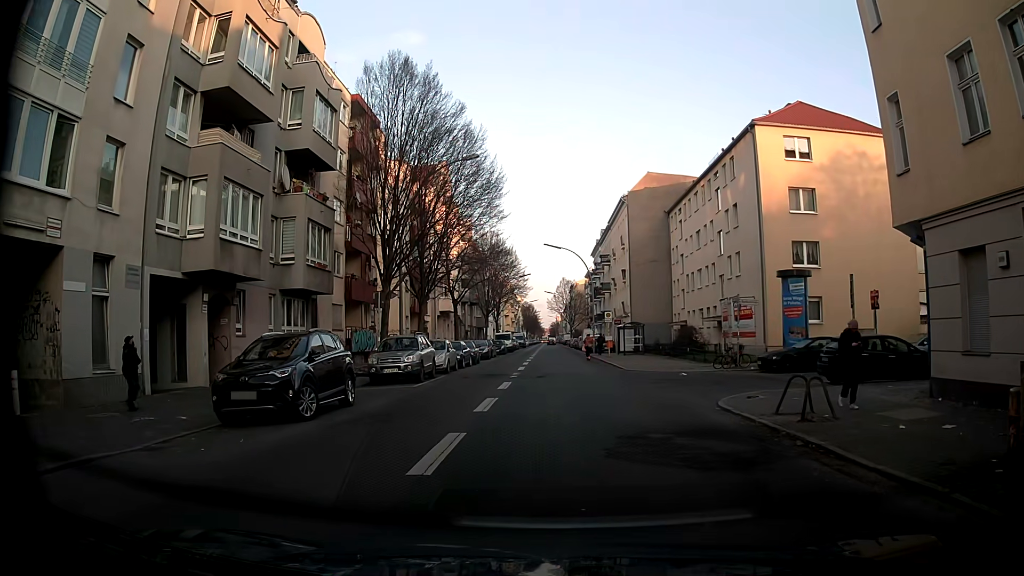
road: tertiary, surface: asphalt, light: Day
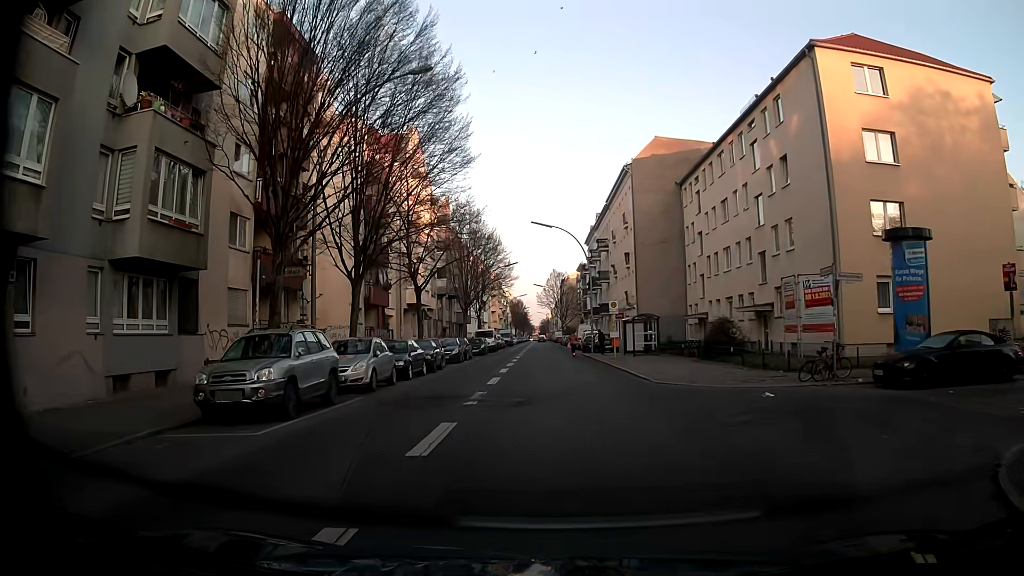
(+0.3, +11.4) m; +3°
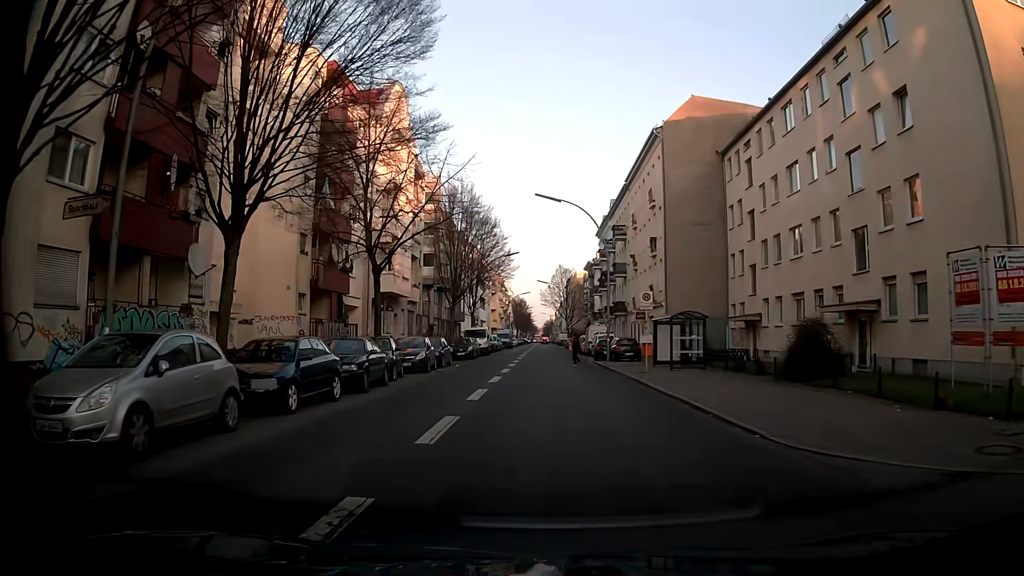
(-0.2, +11.2) m; -1°
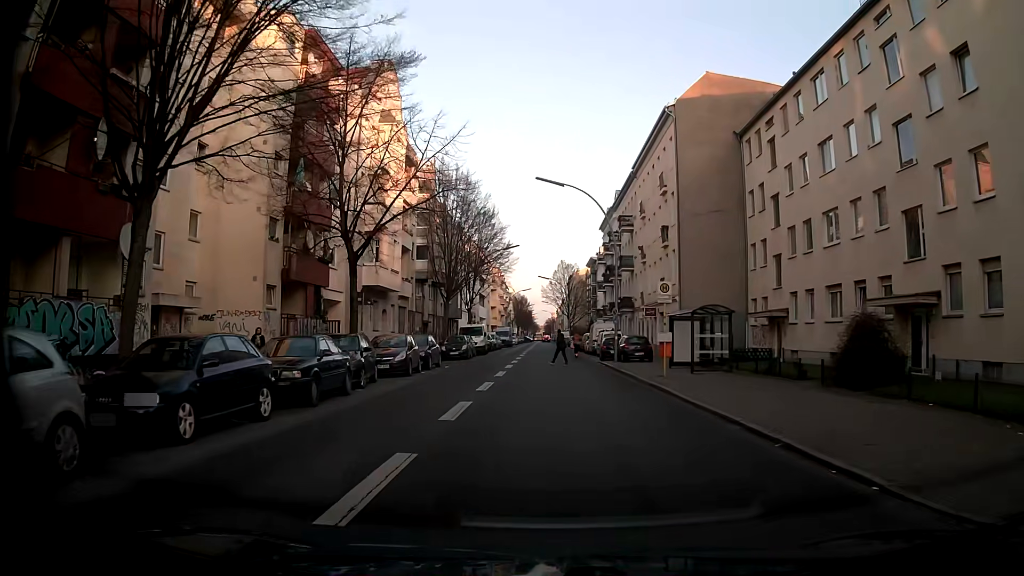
(0.0, +4.0) m; 0°
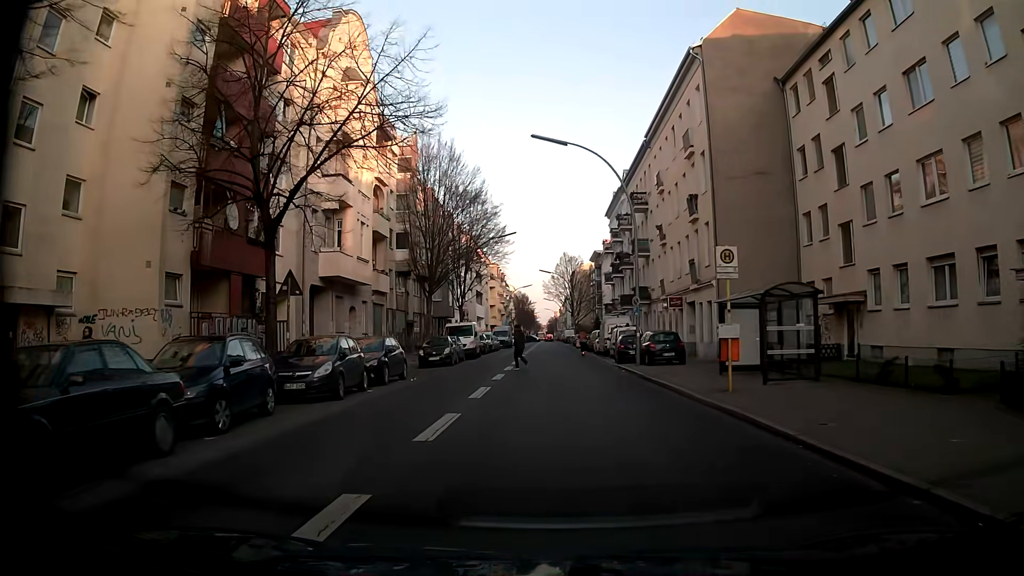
(0.0, +8.2) m; 0°
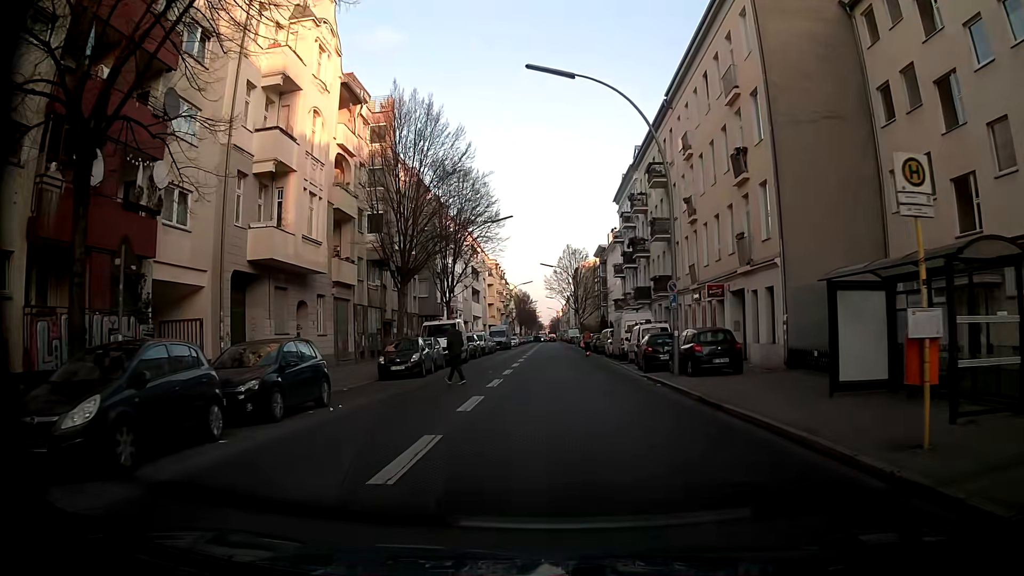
(-0.1, +8.4) m; -1°
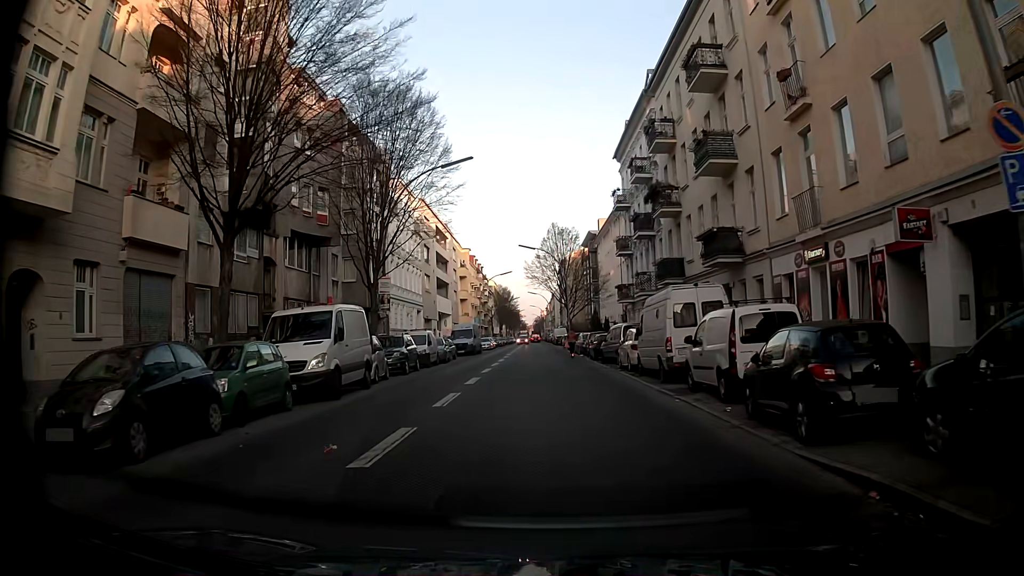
(+0.1, +17.4) m; +1°
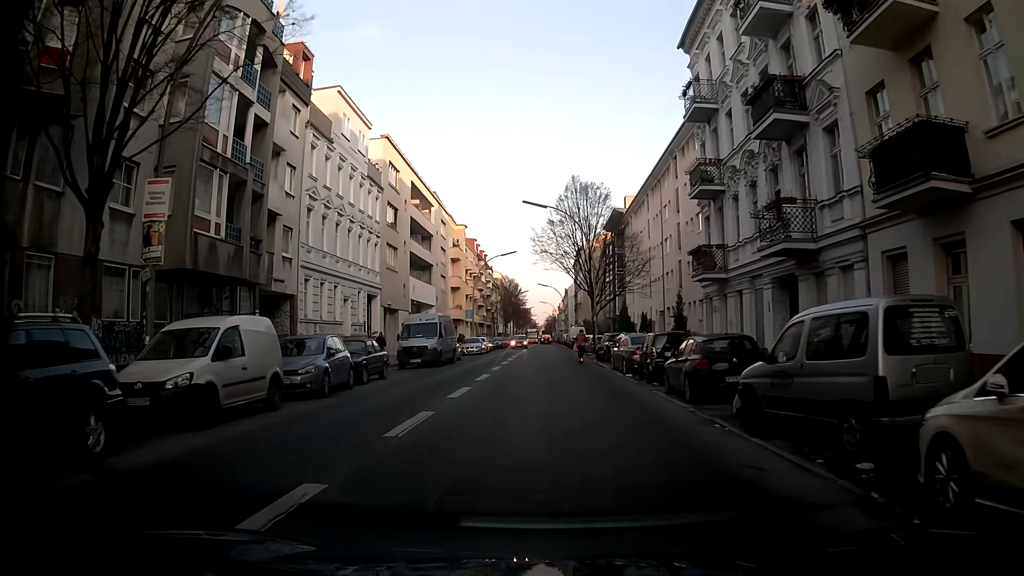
(-0.4, +22.1) m; -4°
